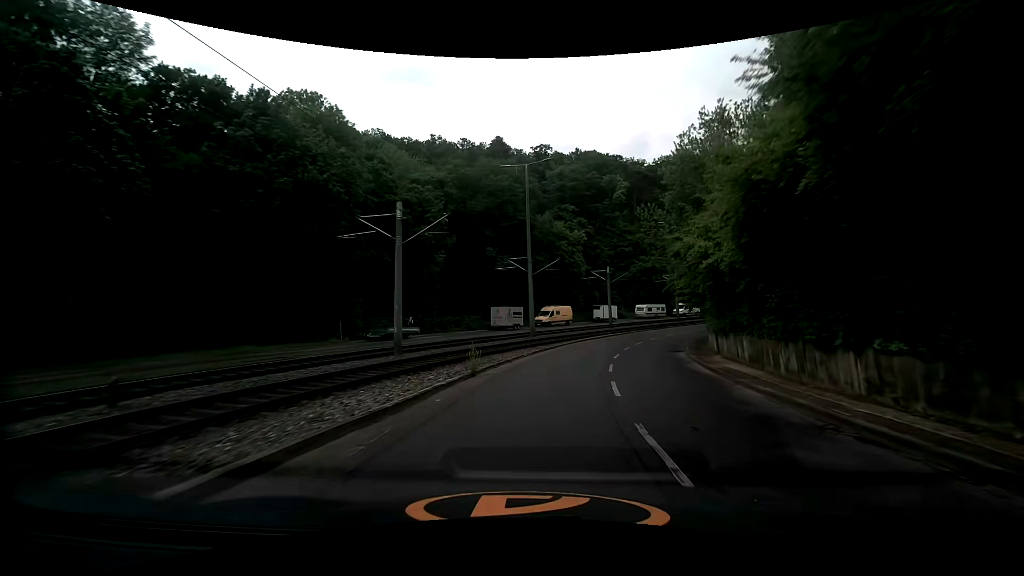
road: secondary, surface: asphalt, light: Day
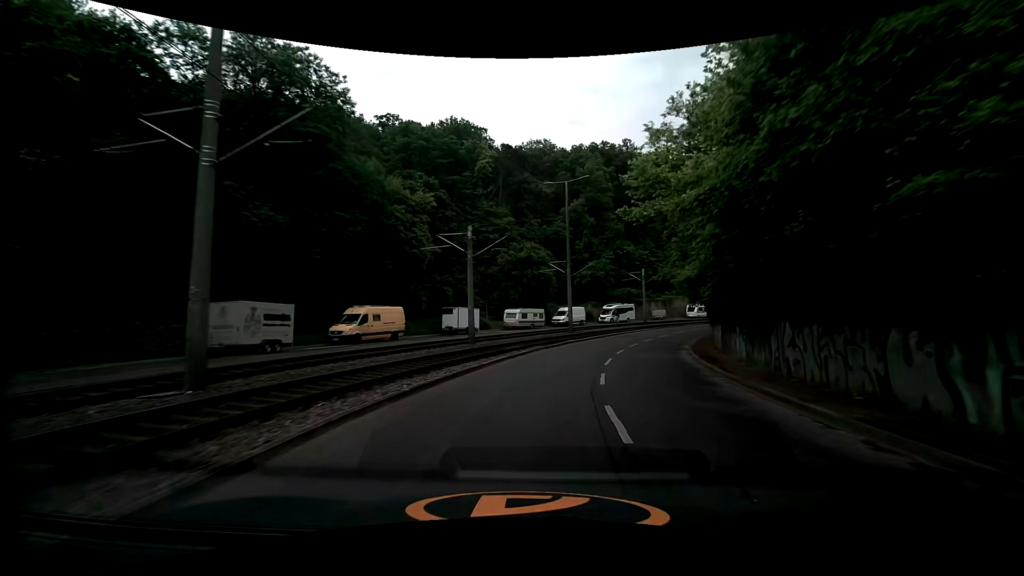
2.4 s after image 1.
(+3.8, +28.6) m; +16°
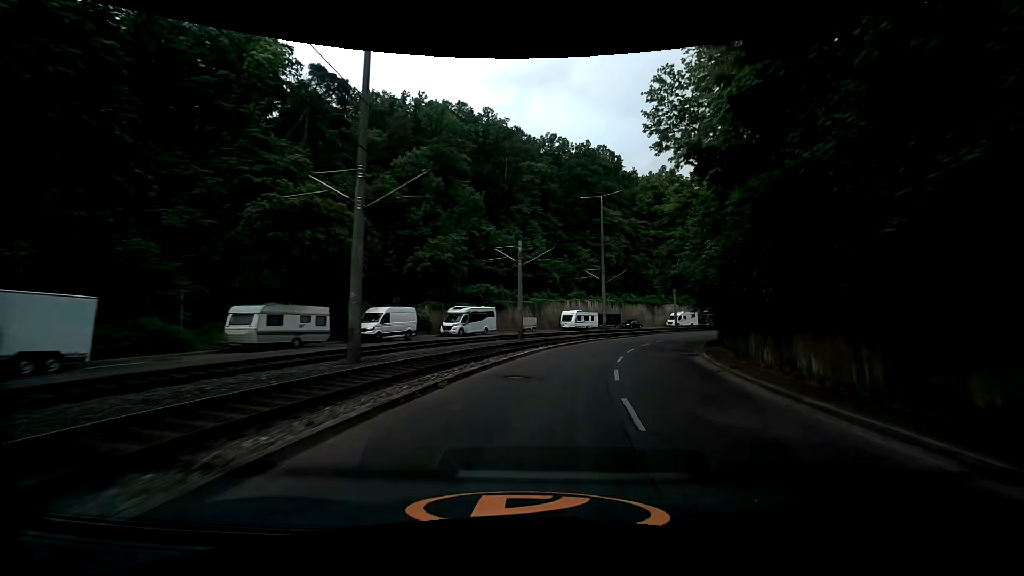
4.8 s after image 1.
(+4.1, +29.3) m; +17°
(0, +10) (+2, +20) (+5, +30) (+8, +39) (+13, +48) (+18, +56) (+25, +64) (+32, +71) (+39, +77) (+47, +83) m
